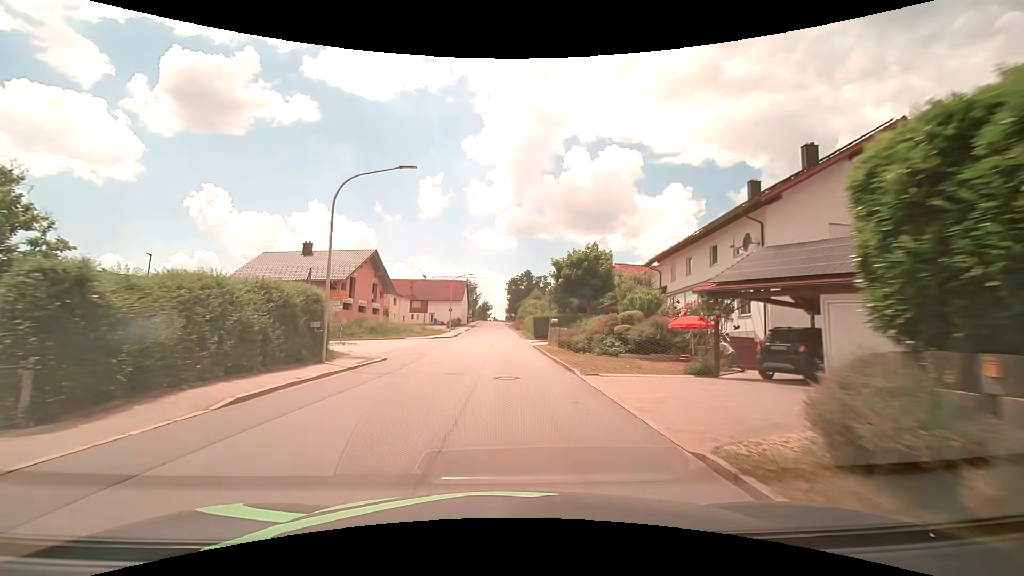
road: tertiary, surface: asphalt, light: Day
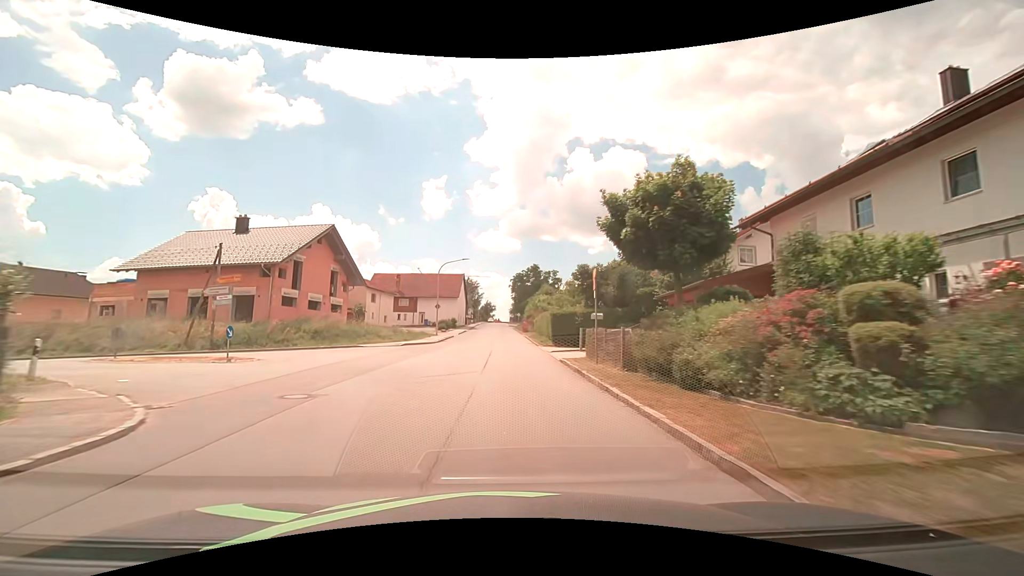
(-0.1, +15.1) m; 0°
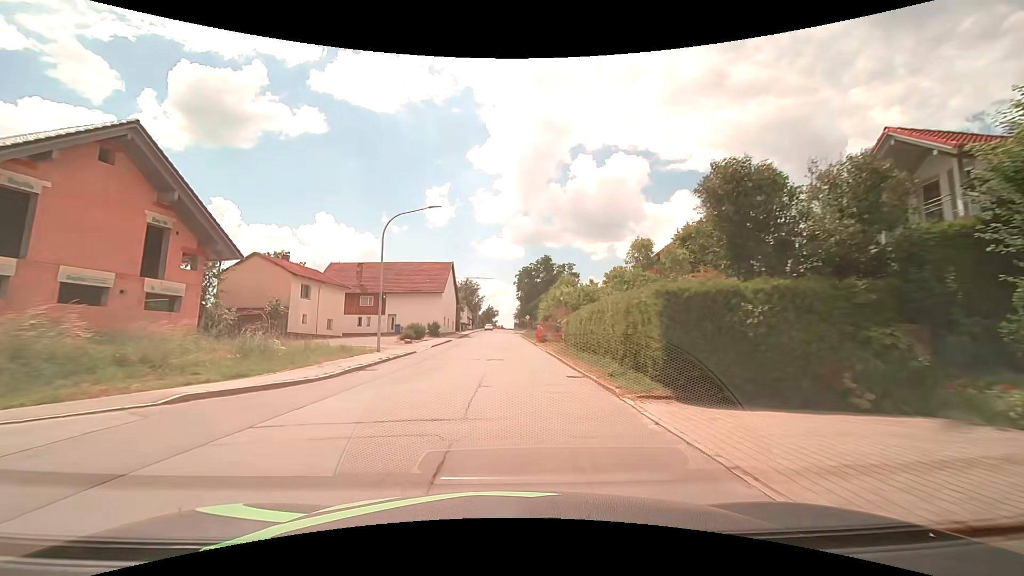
(-0.2, +22.5) m; -1°
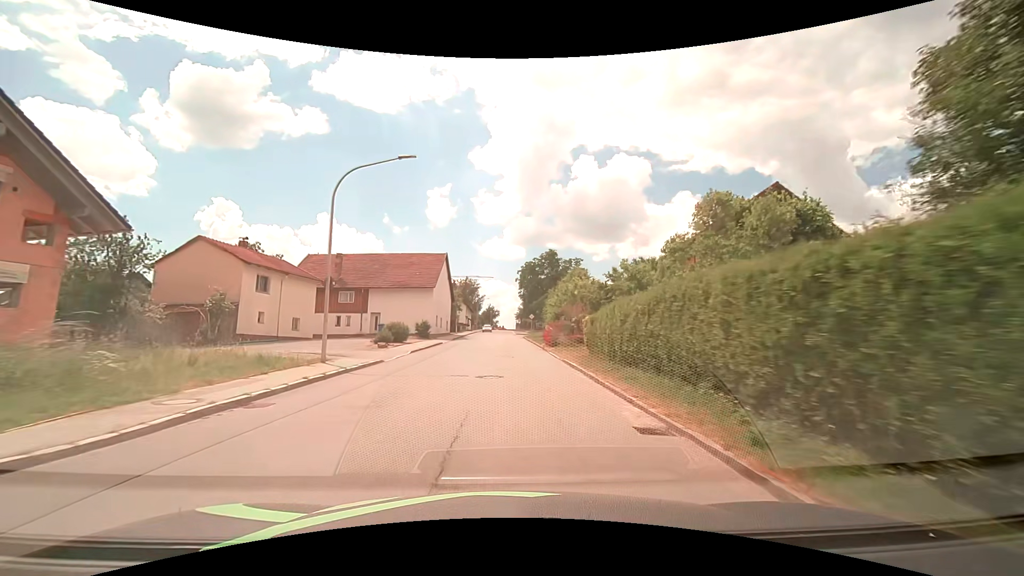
(0.0, +7.5) m; 0°
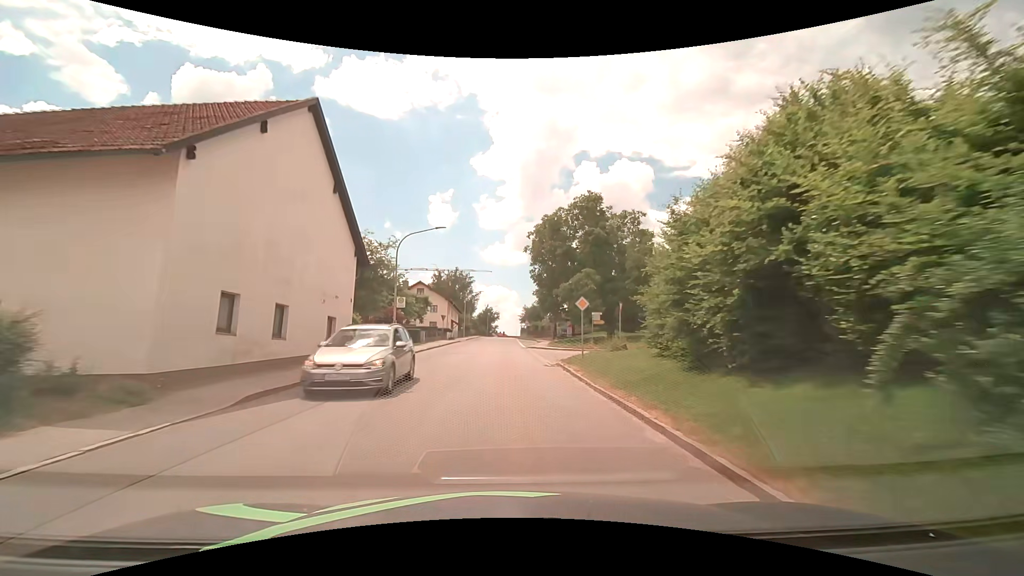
(-0.1, +37.3) m; 0°
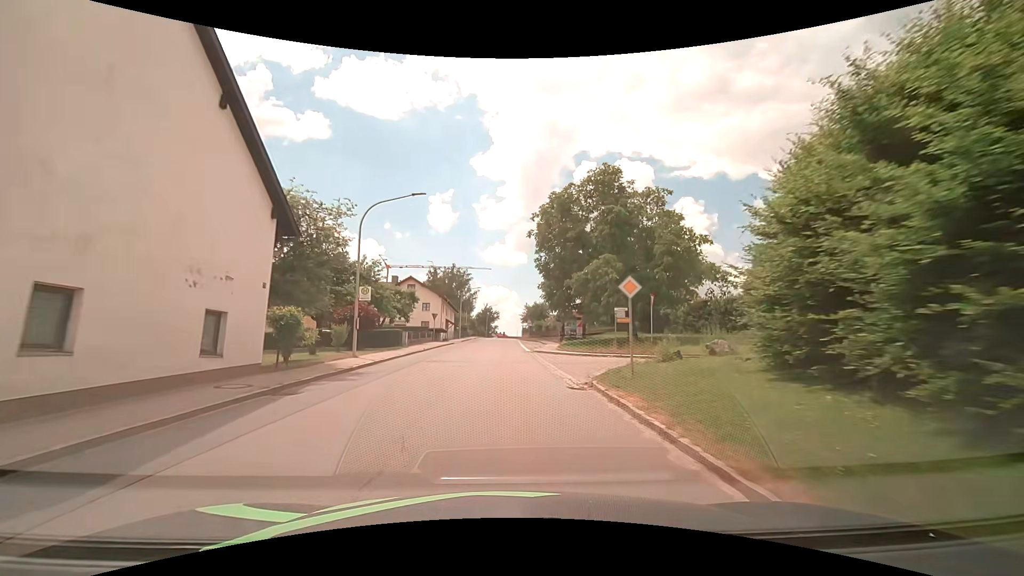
(0.0, +7.5) m; 0°
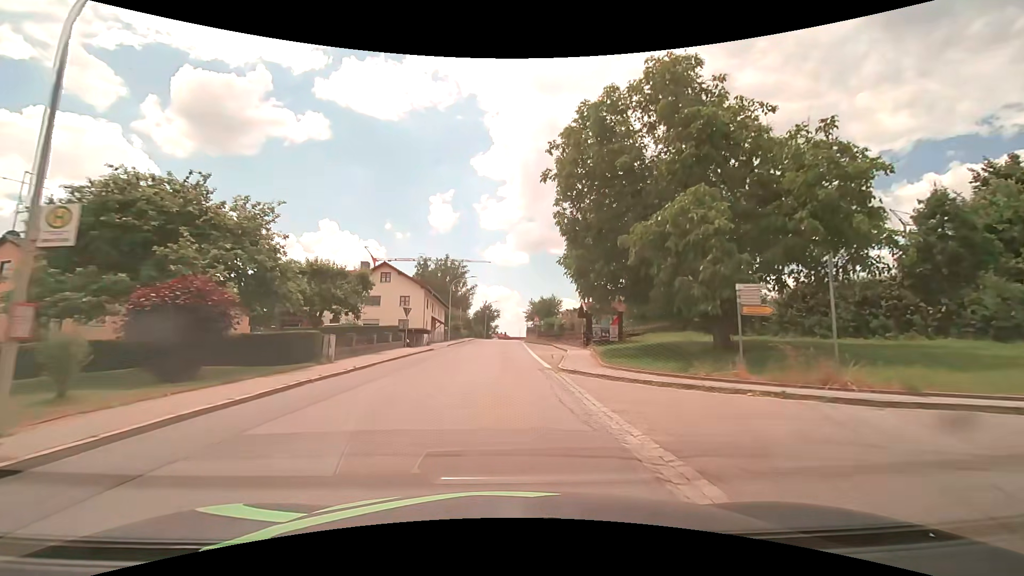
(-0.1, +15.1) m; 0°
(0, +10) (0, +20) (0, +30) (0, +40) (0, +50) (0, +60) (0, +70) (0, +80) (0, +90) (+1, +100) m
